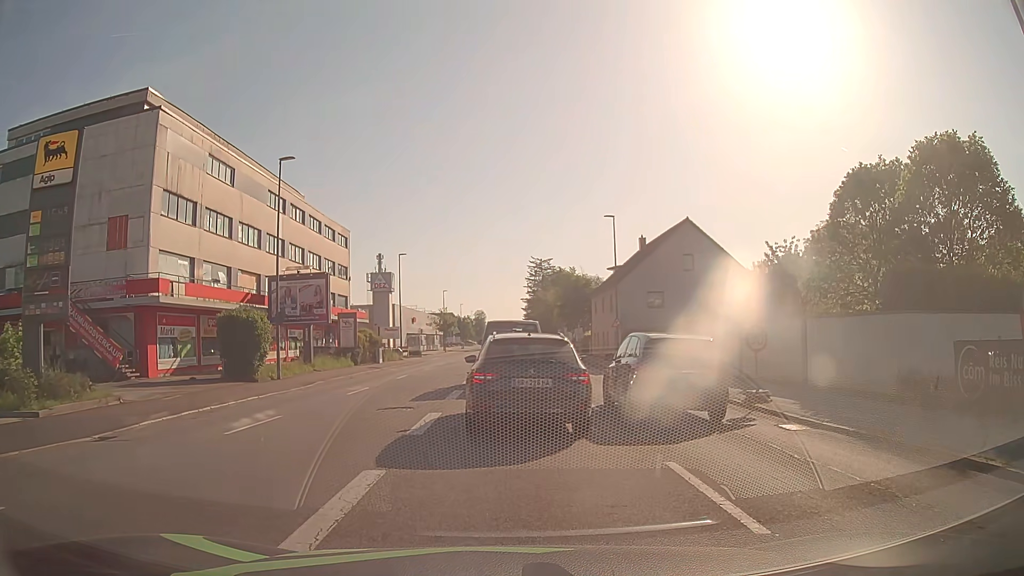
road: tertiary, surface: asphalt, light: Day
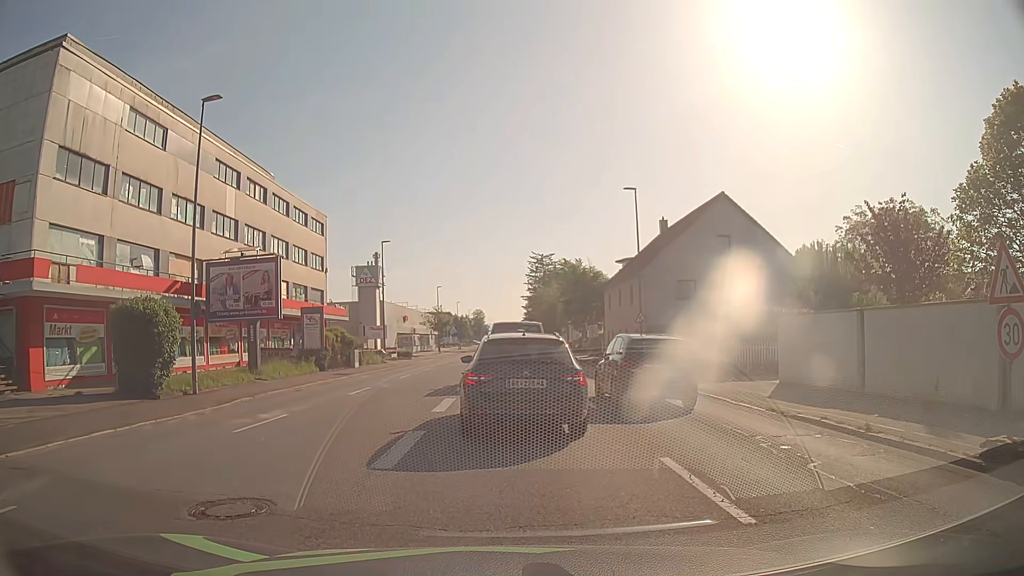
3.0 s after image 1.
(0.0, +8.6) m; 0°
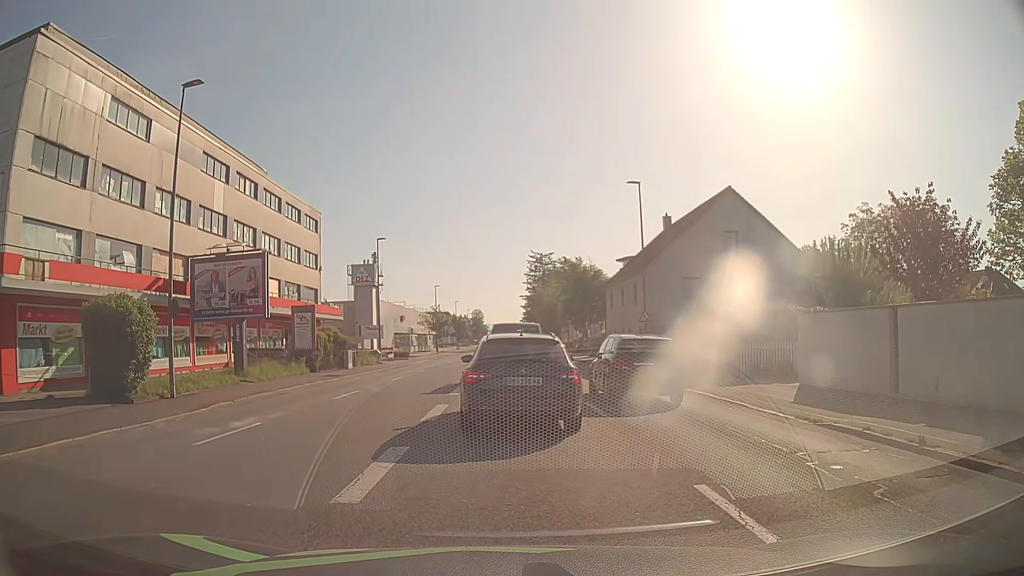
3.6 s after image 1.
(0.0, +1.6) m; -1°
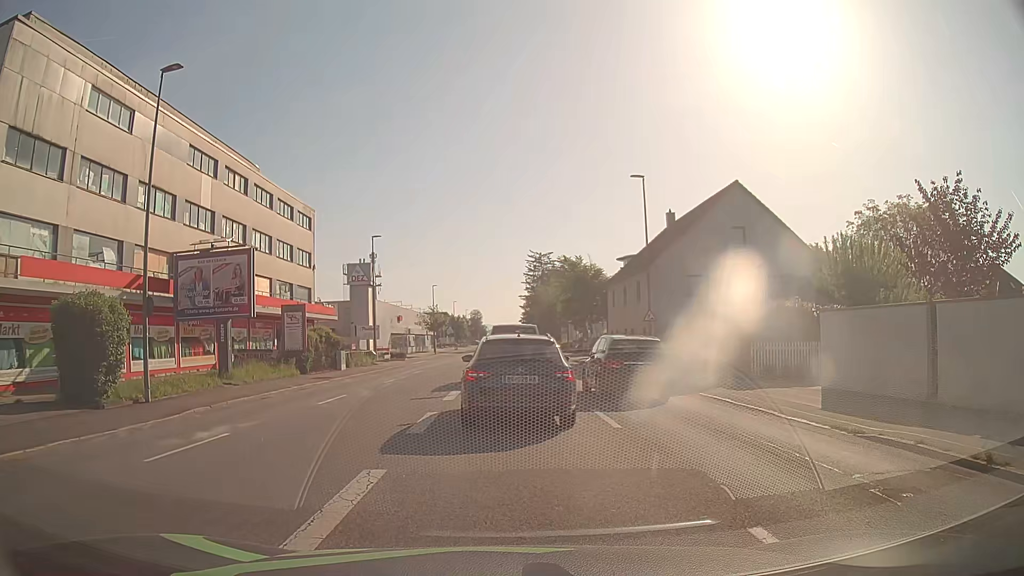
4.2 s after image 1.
(0.0, +1.6) m; +1°
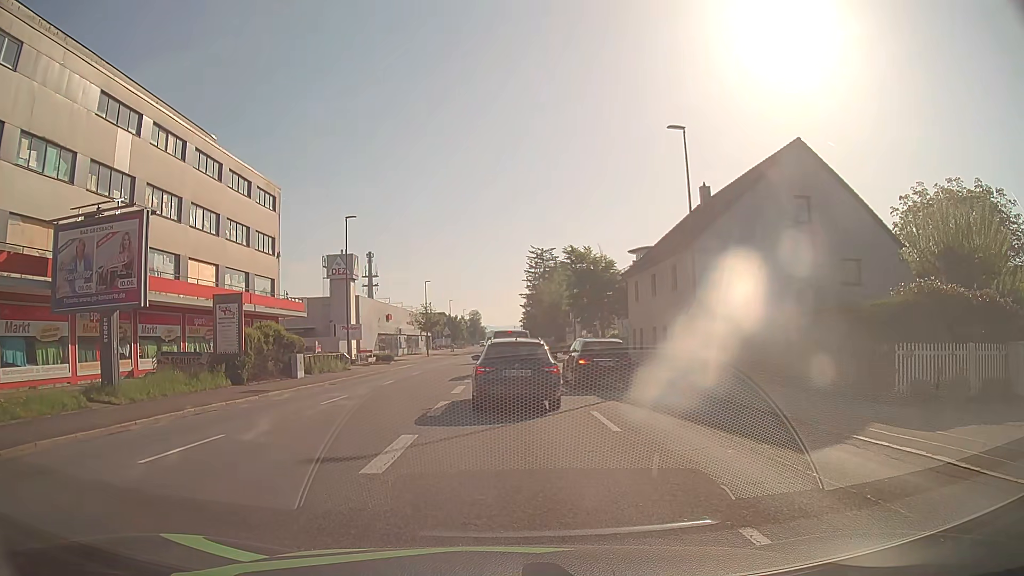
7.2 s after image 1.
(0.0, +9.1) m; 0°
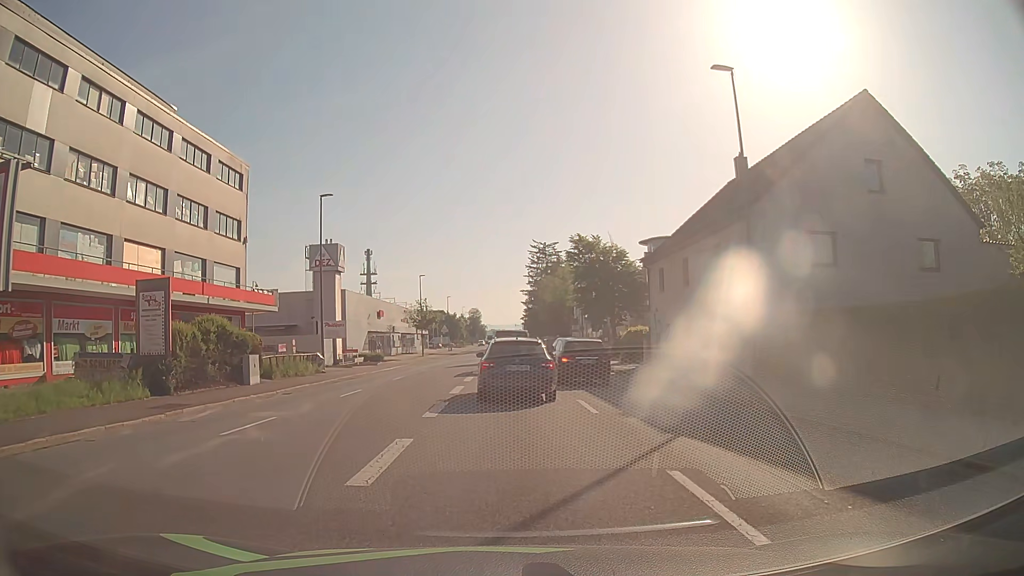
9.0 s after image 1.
(0.0, +6.6) m; 0°
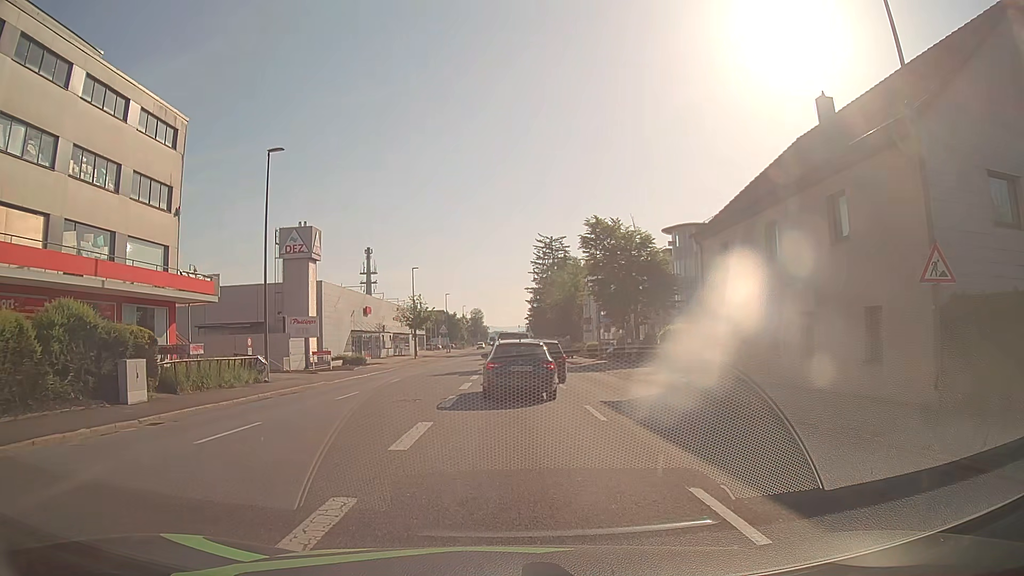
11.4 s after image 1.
(0.0, +9.9) m; +1°
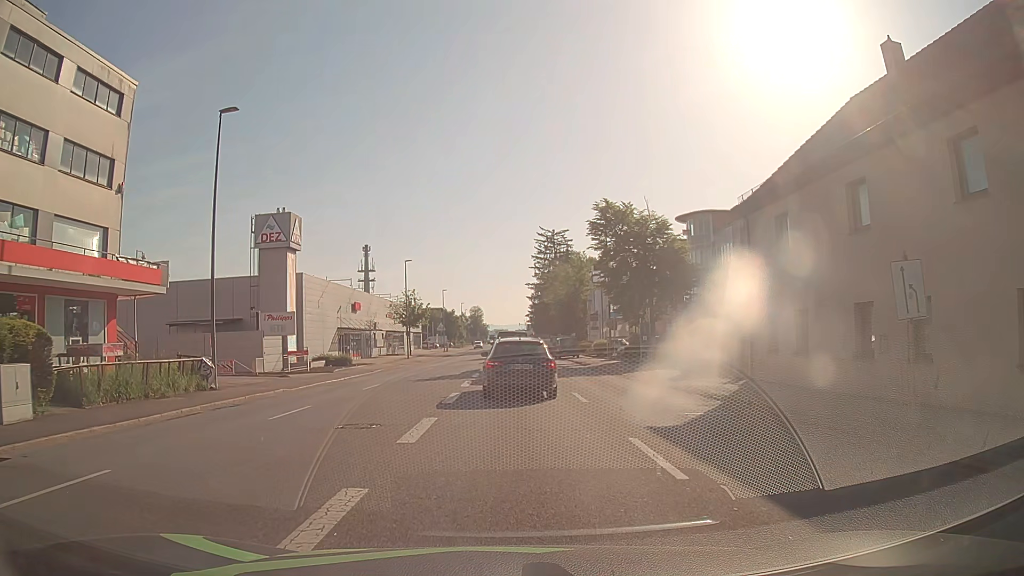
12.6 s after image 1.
(-0.1, +5.6) m; -1°
